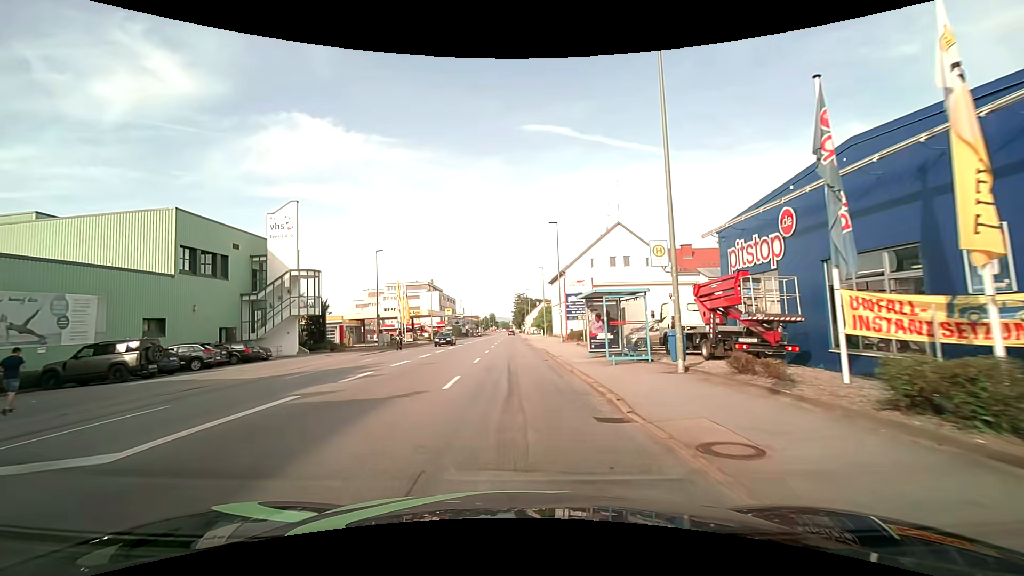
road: tertiary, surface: asphalt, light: Day
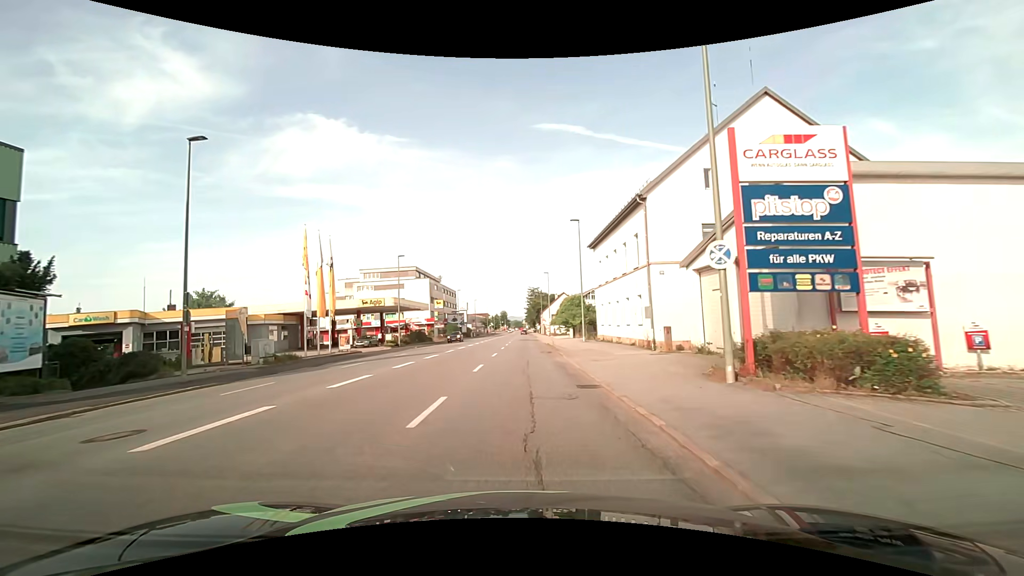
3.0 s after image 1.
(-0.2, +31.7) m; -2°
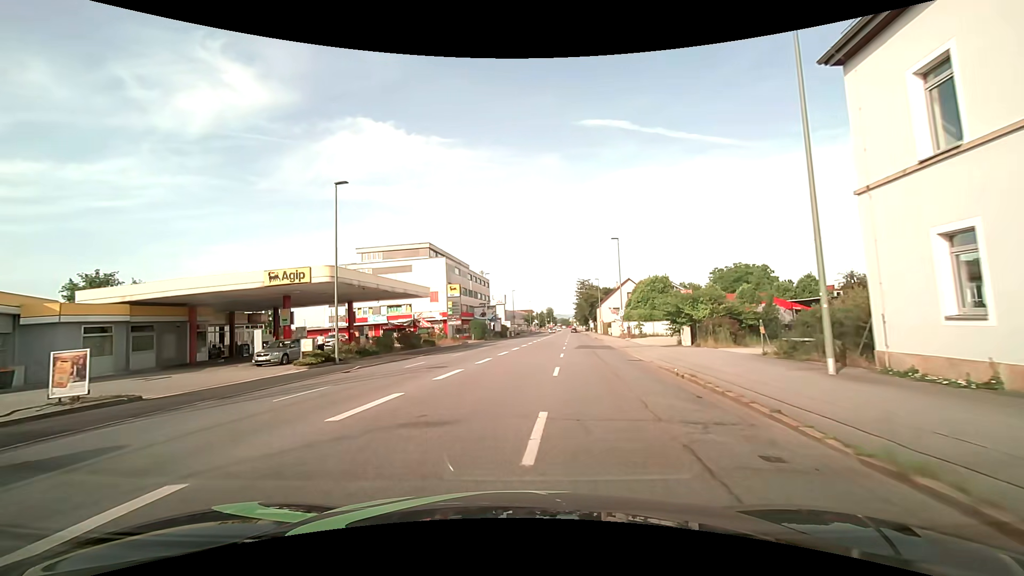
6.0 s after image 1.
(-0.4, +28.7) m; -5°
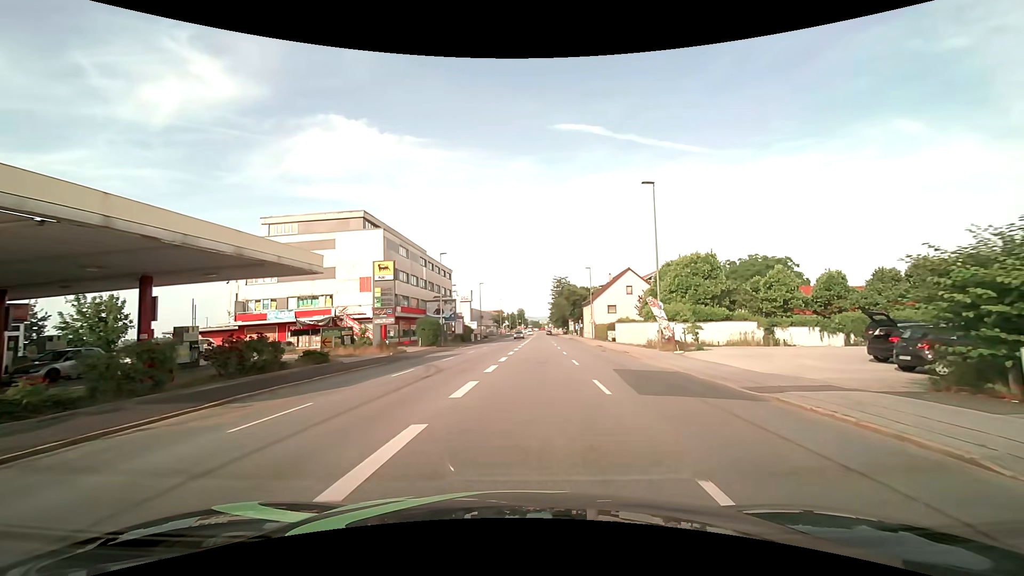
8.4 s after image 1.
(+0.2, +21.5) m; +3°
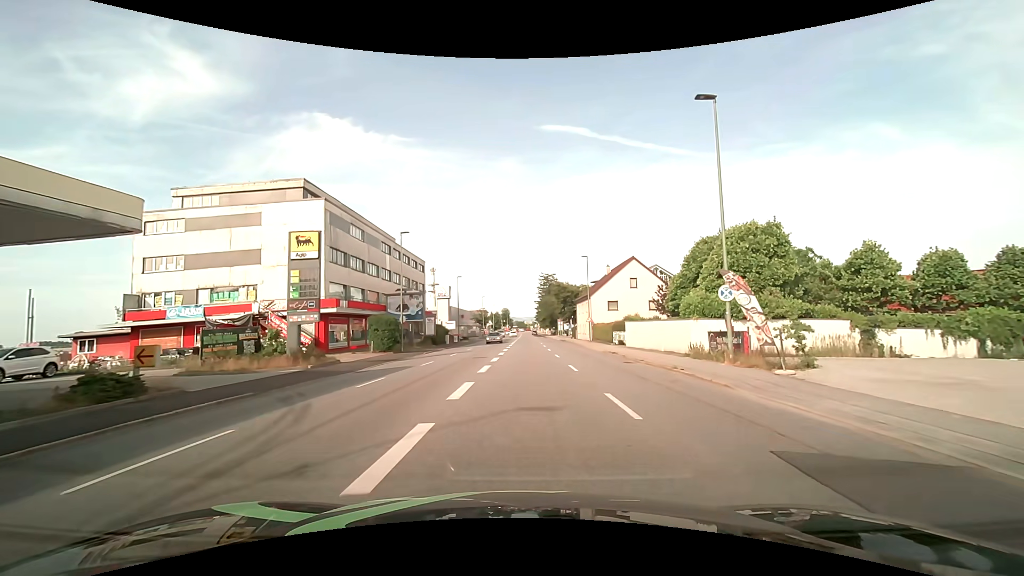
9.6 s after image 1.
(+0.2, +12.0) m; +2°
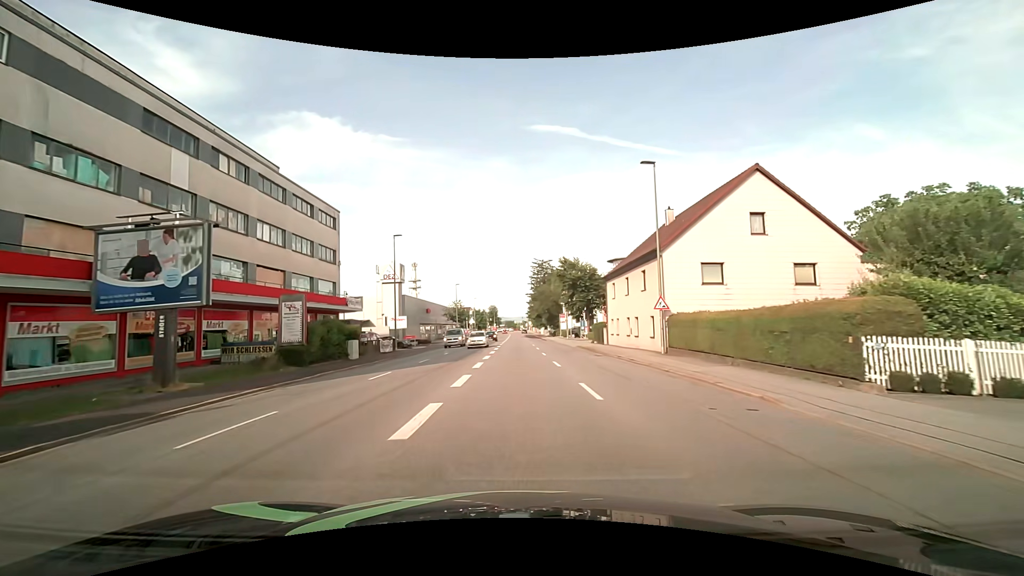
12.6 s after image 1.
(+0.6, +34.2) m; +1°
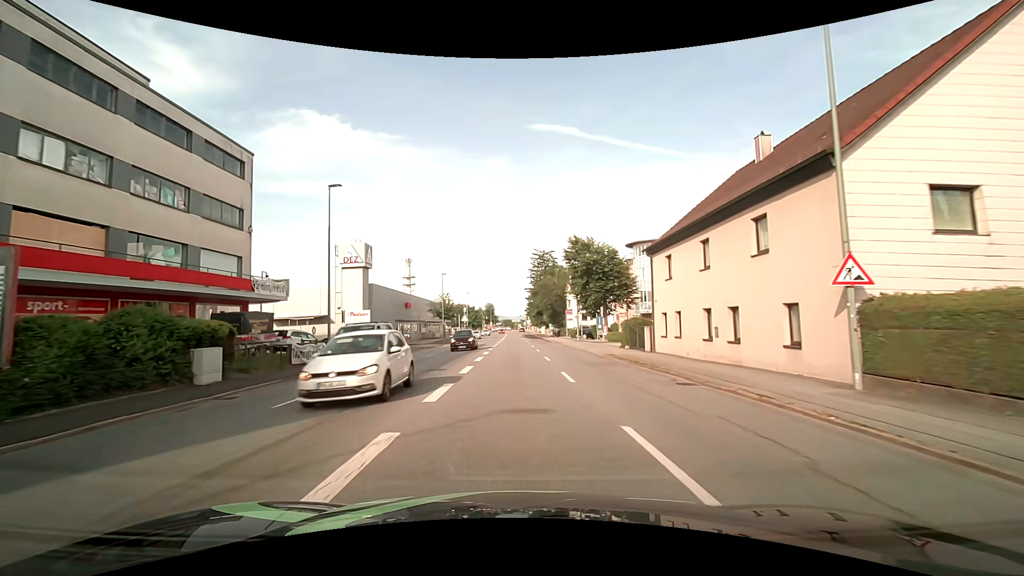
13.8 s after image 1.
(0.0, +14.9) m; 0°
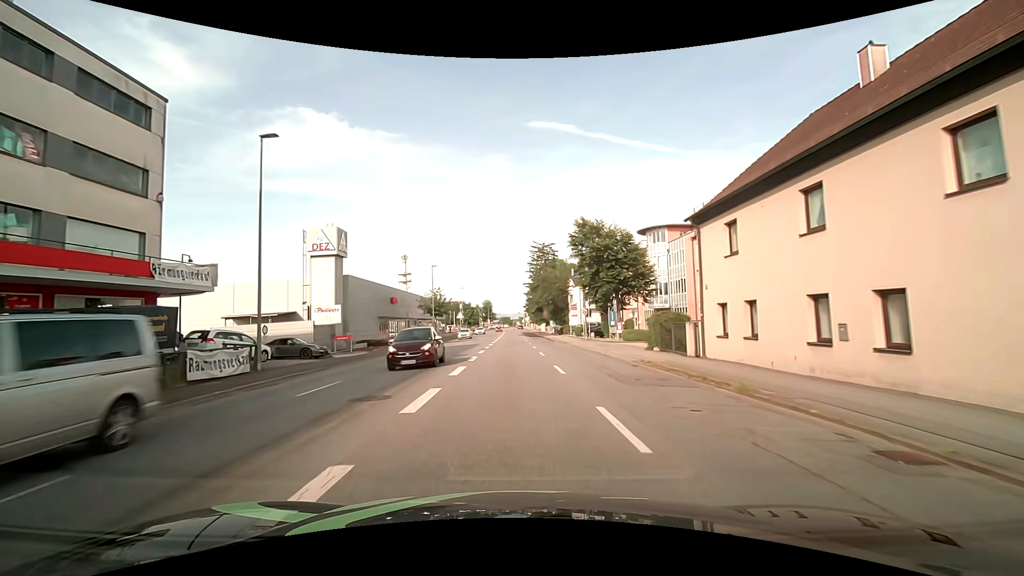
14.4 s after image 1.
(0.0, +7.5) m; 0°
(0, +10) (0, +20) (0, +30) (0, +40) (-1, +50) (-1, +60) (-1, +70) (-1, +80) (-1, +90) (-1, +100) m
